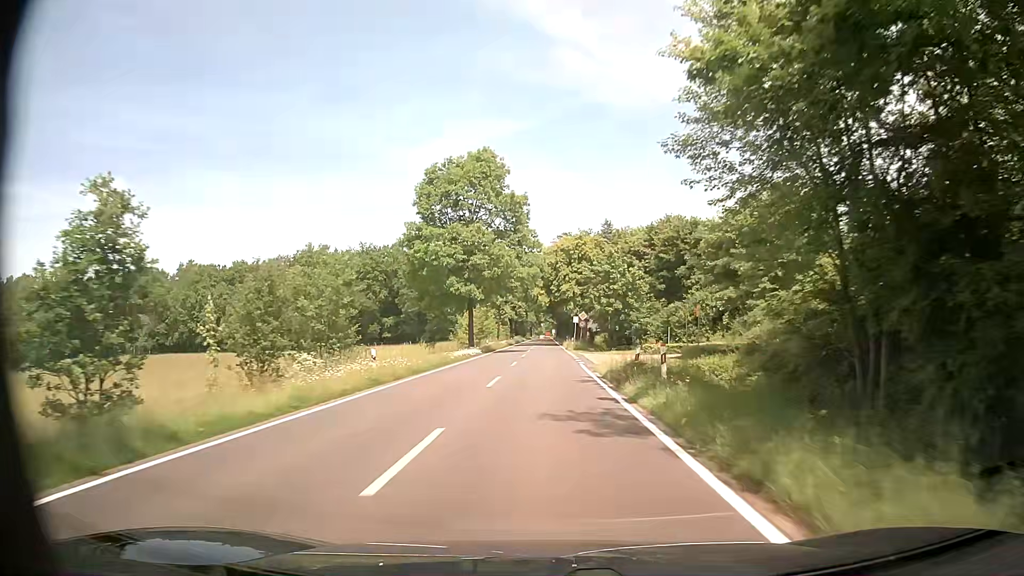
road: tertiary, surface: asphalt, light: Day
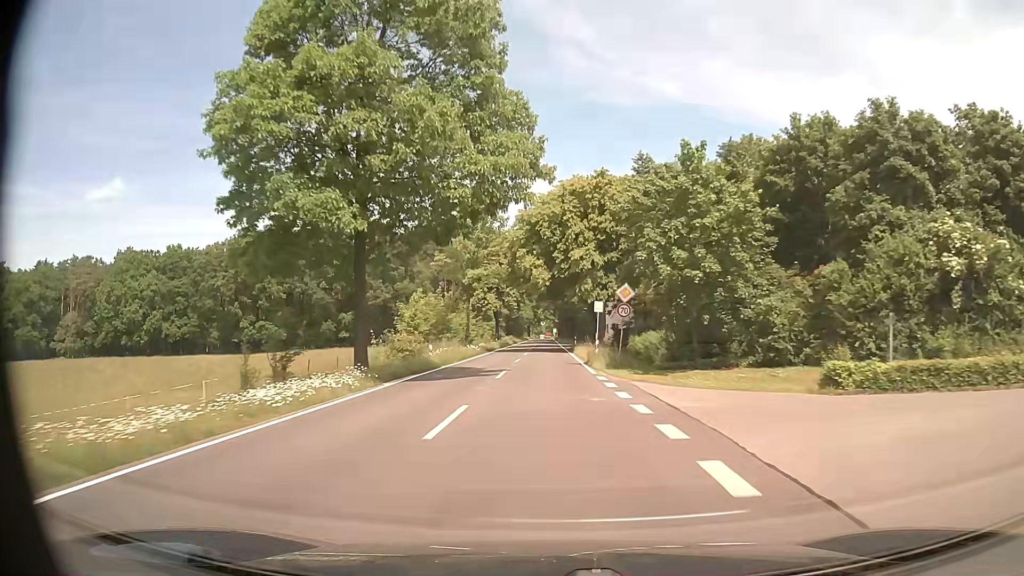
(+0.3, +32.7) m; 0°
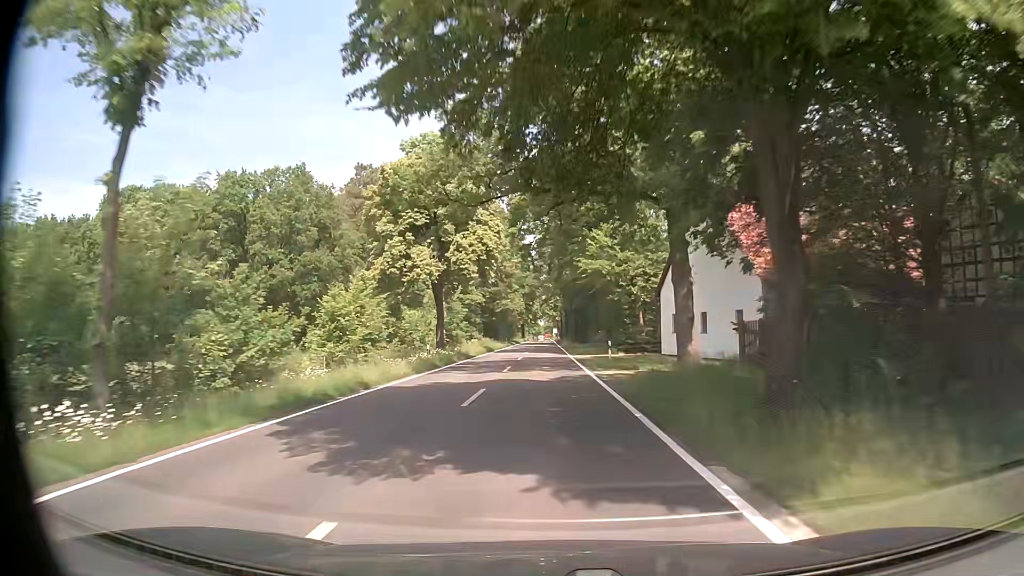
(+0.2, +43.6) m; 0°
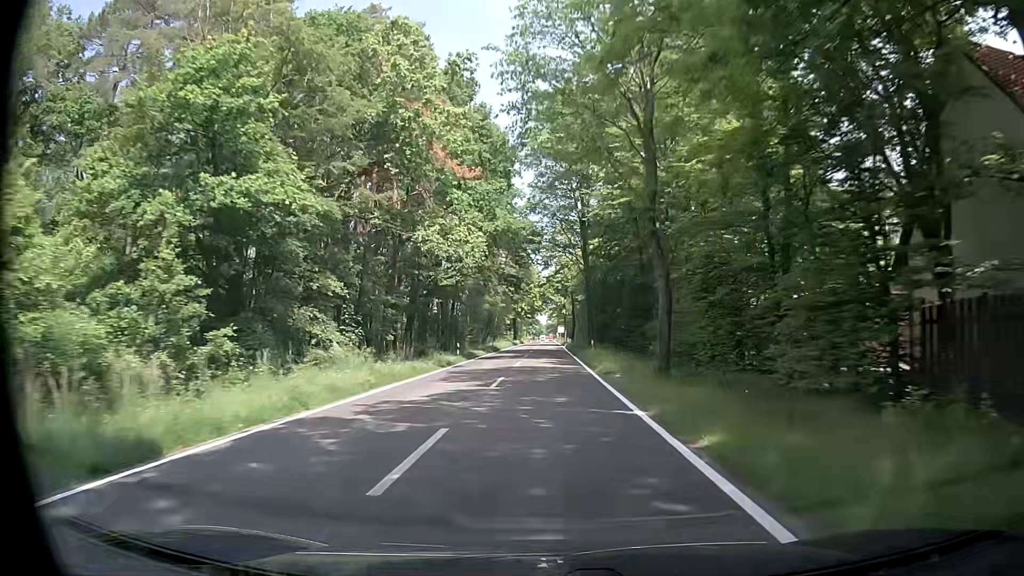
(+0.1, +54.5) m; 0°
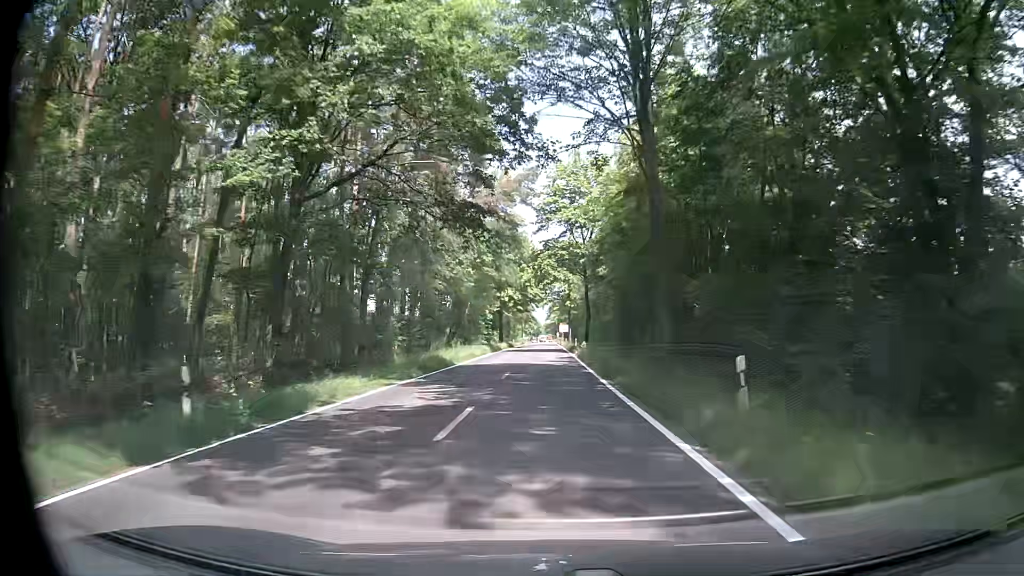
(0.0, +32.7) m; 0°
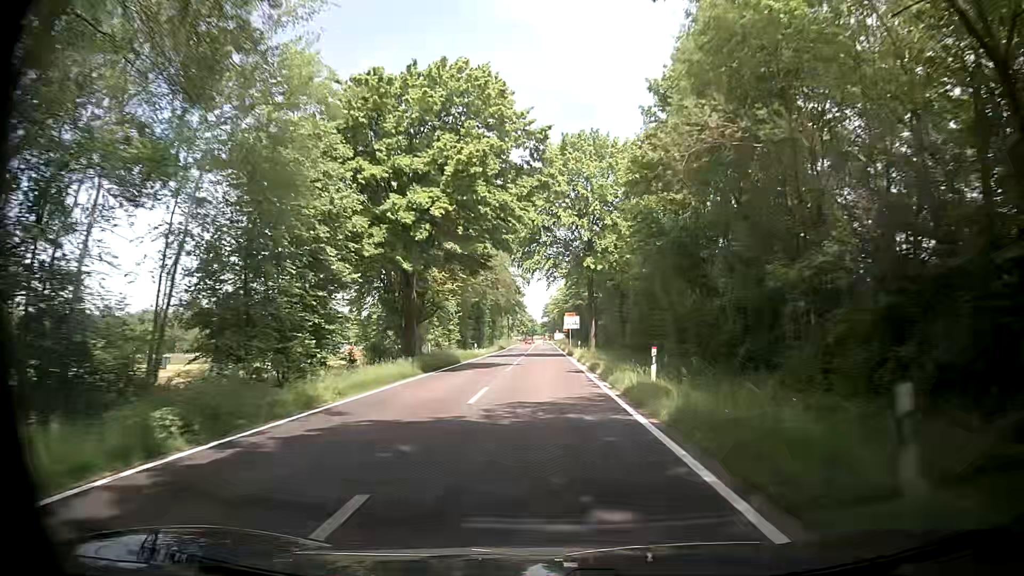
(+0.4, +54.5) m; 0°
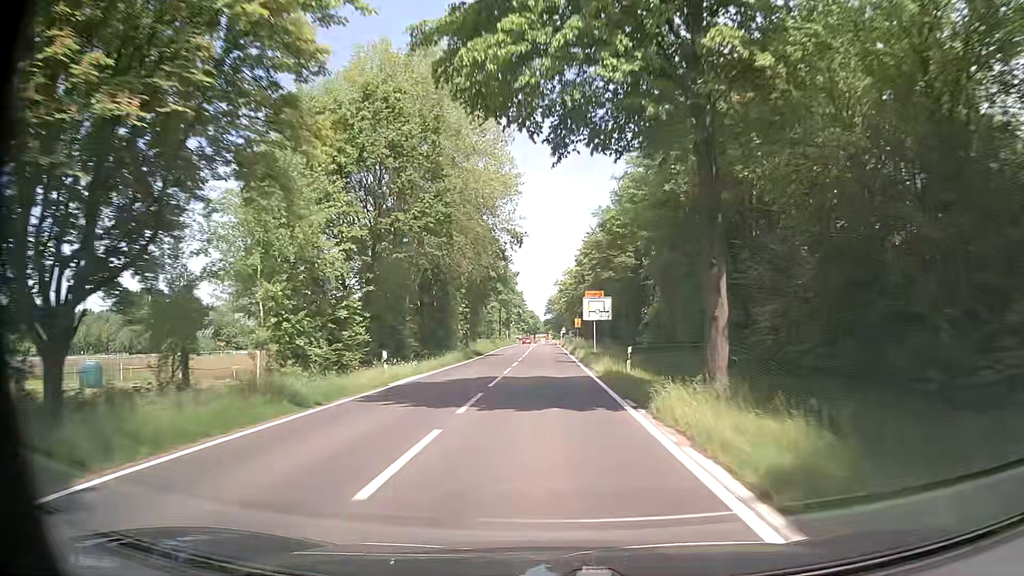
(0.0, +32.8) m; -1°
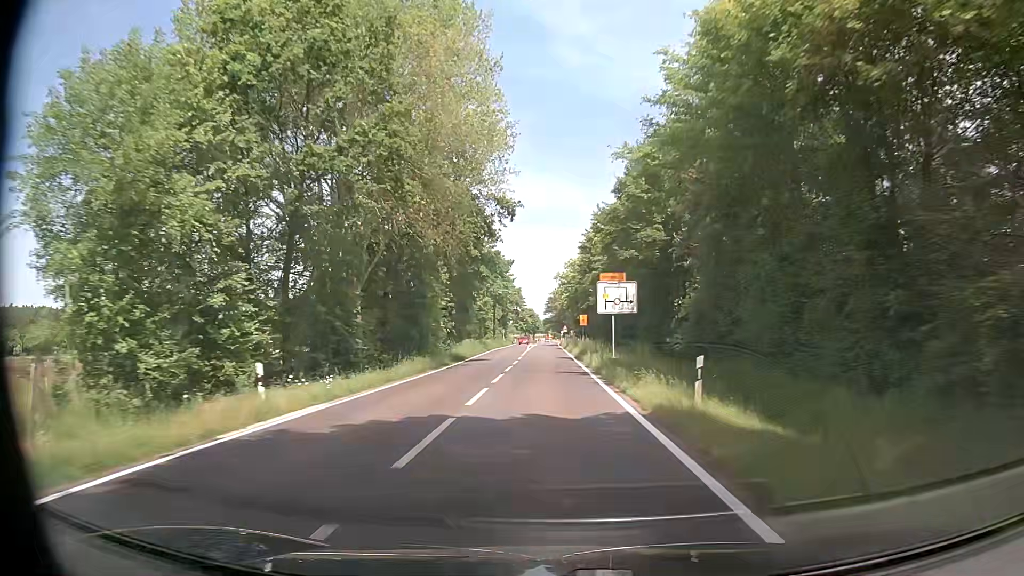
(+0.1, +11.0) m; 0°
(0, +10) (0, +20) (0, +30) (0, +40) (0, +50) (0, +60) (0, +70) (0, +80) (0, +90) (+1, +100) m
